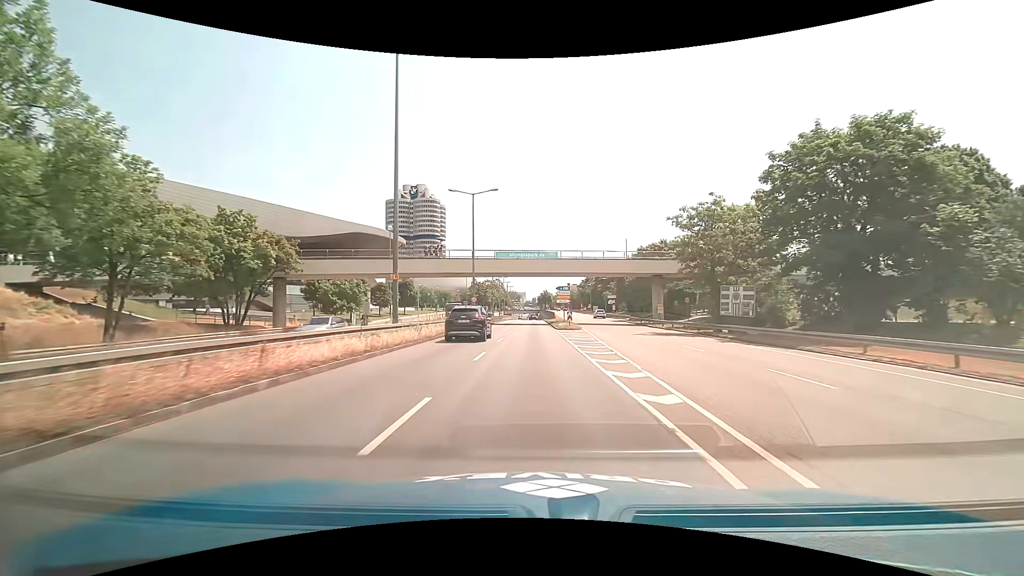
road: trunk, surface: asphalt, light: Day
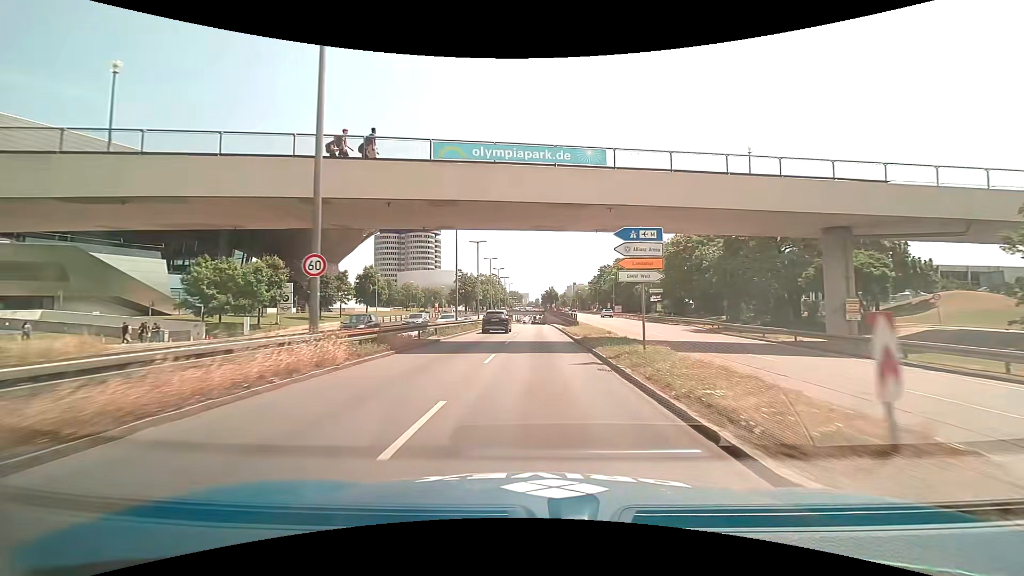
(-0.2, +36.0) m; 0°
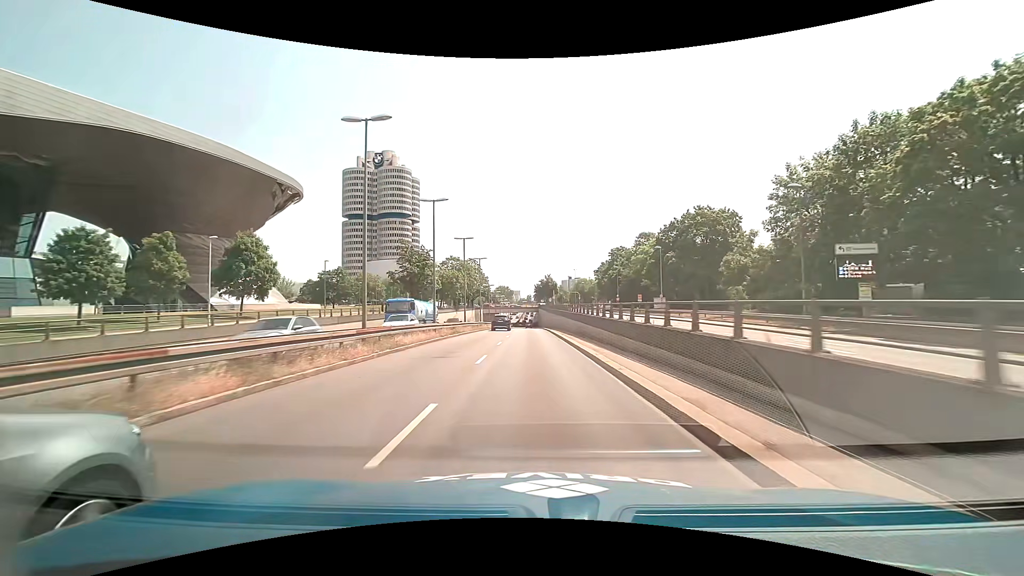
(+0.2, +45.0) m; +1°
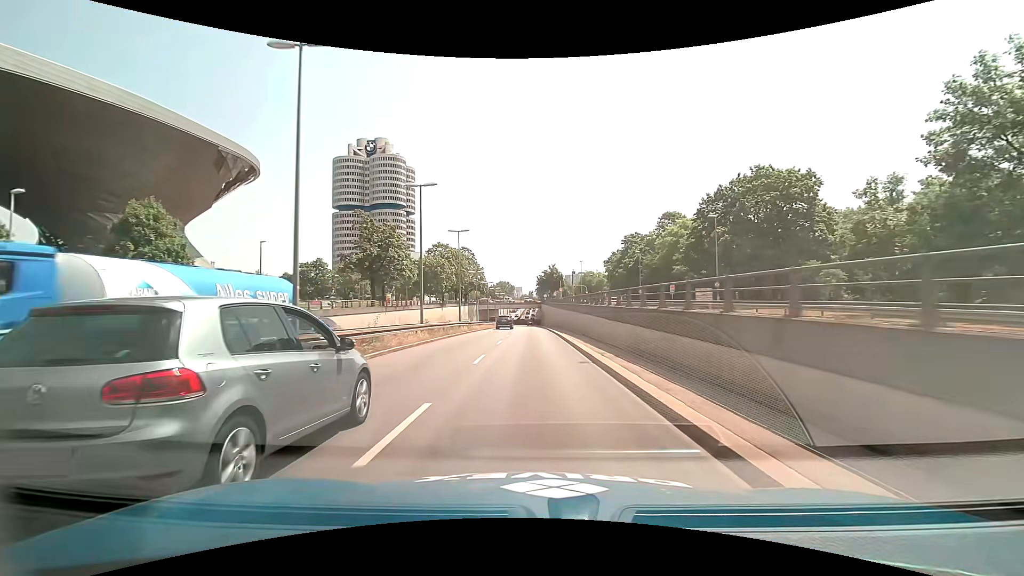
(-0.1, +18.0) m; 0°
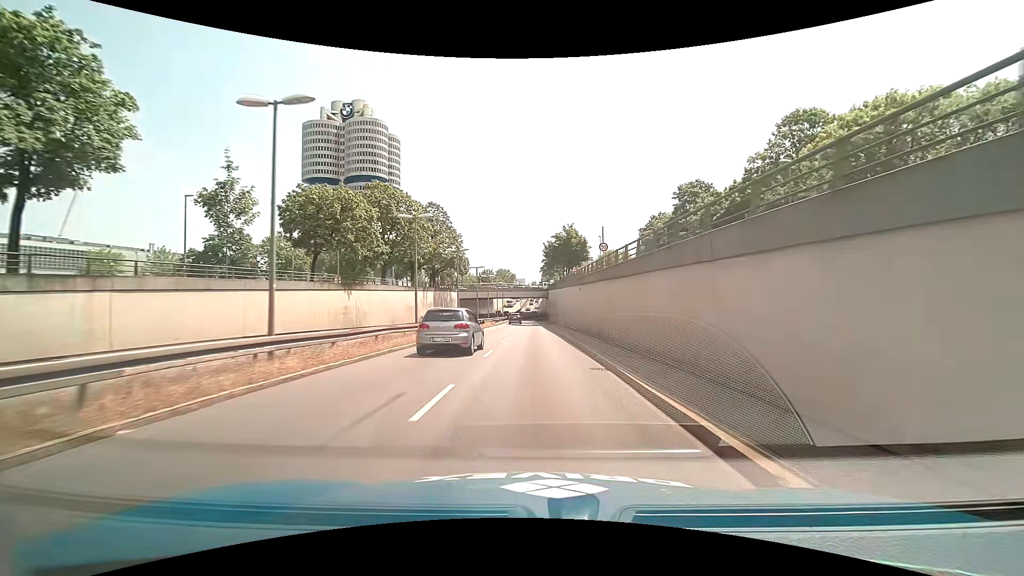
(-0.3, +43.0) m; -1°
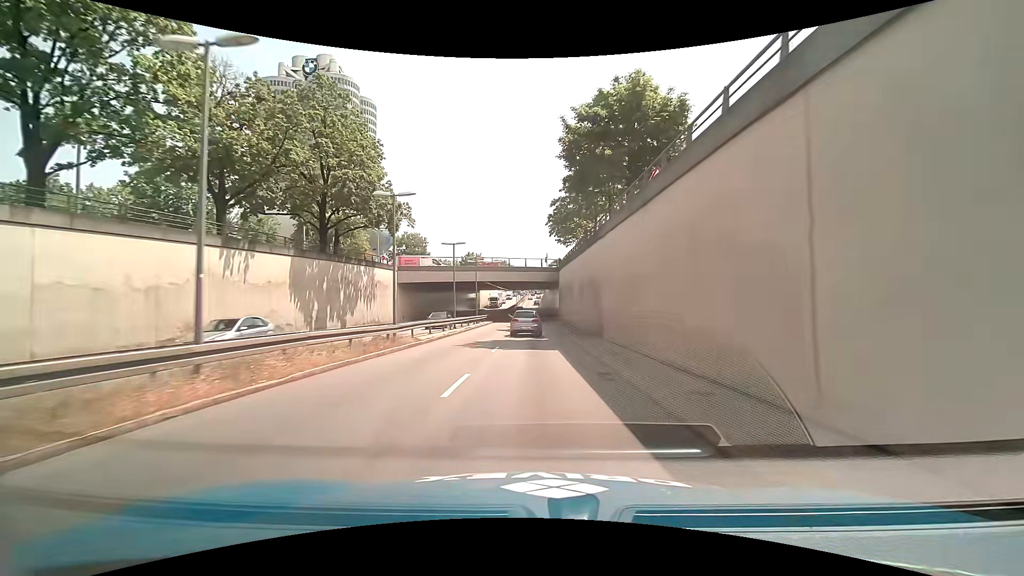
(+0.1, +43.1) m; 0°
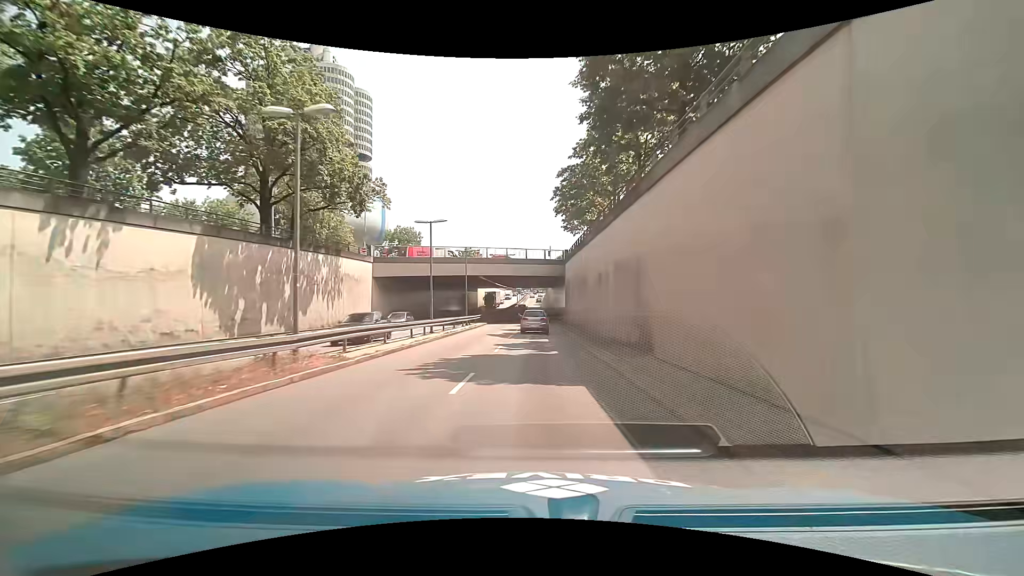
(0.0, +8.8) m; 0°
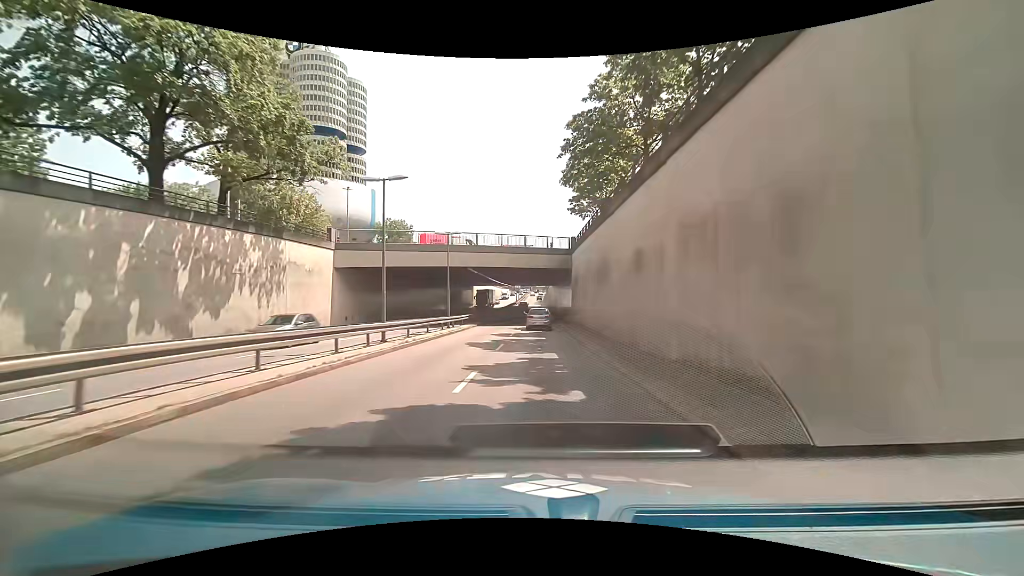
(0.0, +8.8) m; 0°
(0, +10) (0, +20) (0, +30) (0, +40) (0, +50) (0, +60) (0, +70) (-1, +80) (-1, +90) (-2, +100) m
